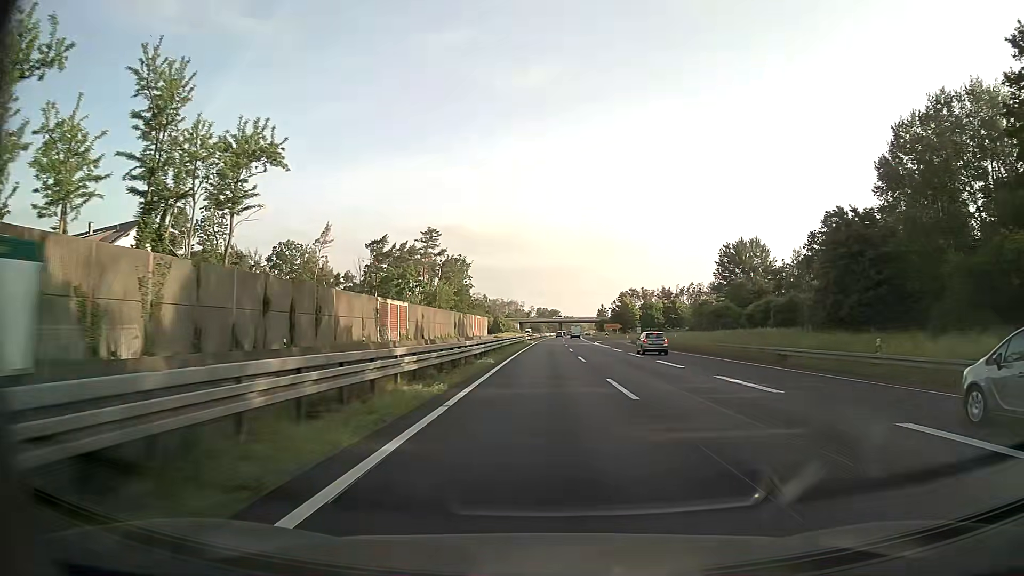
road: trunk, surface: asphalt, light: Day
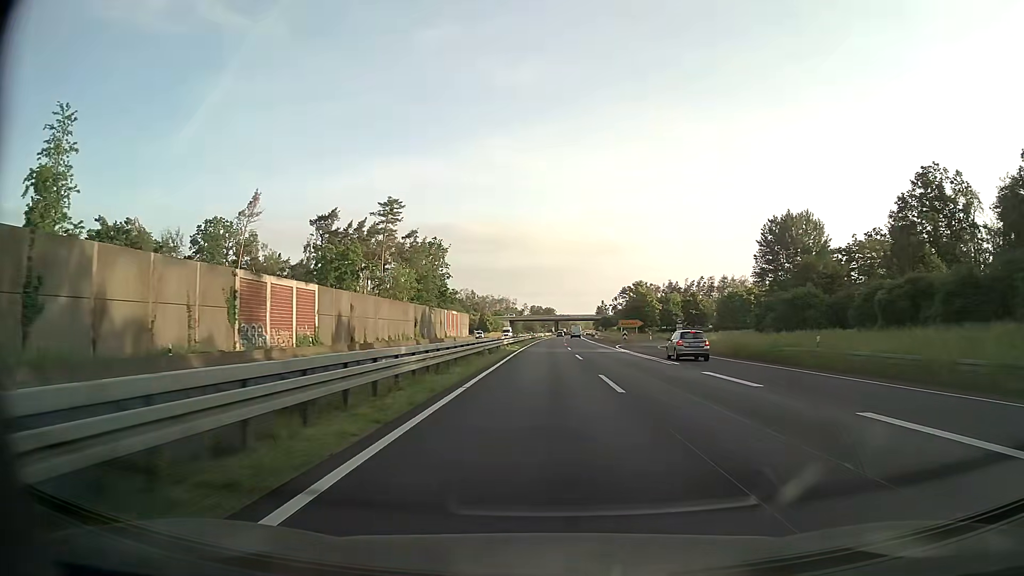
(+0.1, +34.8) m; 0°
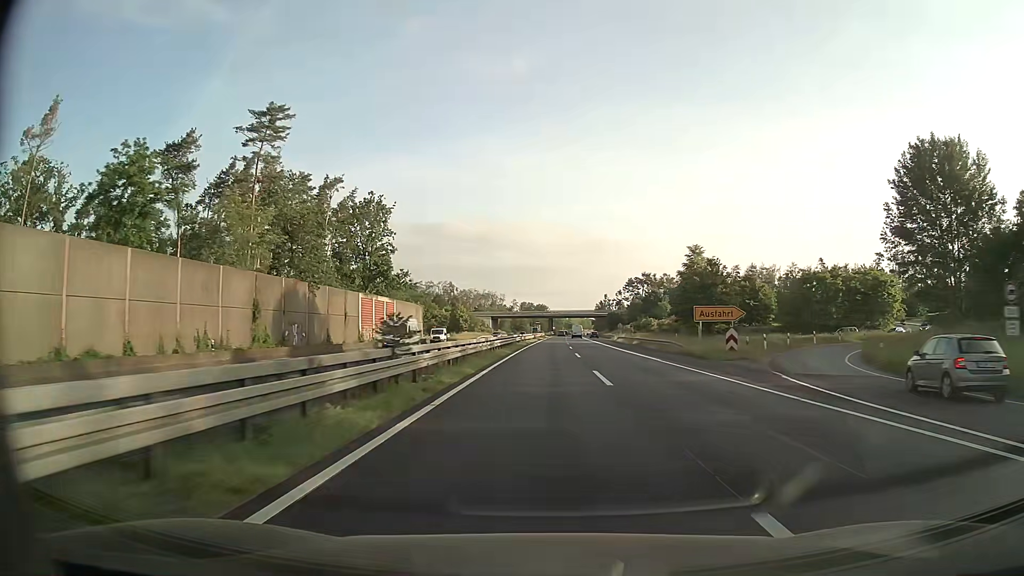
(+0.3, +52.2) m; +1°
(0, +10) (0, +20) (0, +30) (0, +40) (0, +50) (0, +60) (+1, +70) (+1, +80) (+1, +90) (+1, +100) m
